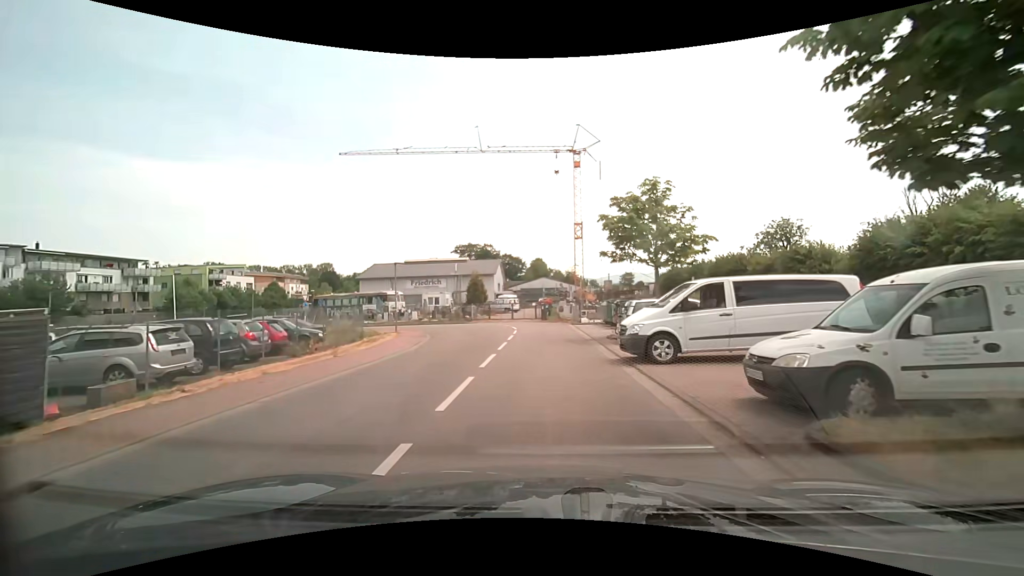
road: unclassified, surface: asphalt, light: Day
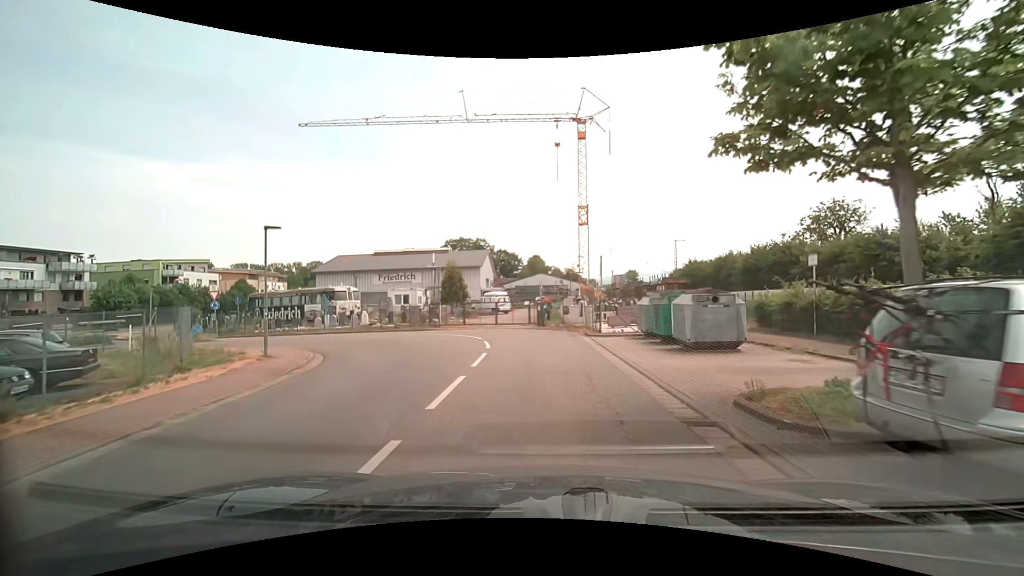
(+0.2, +13.4) m; +1°
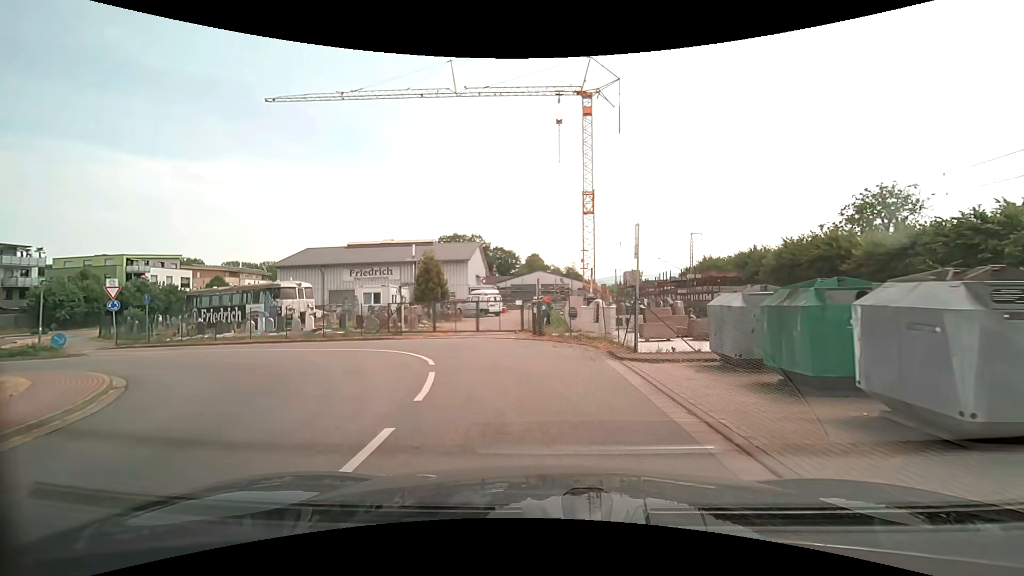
(0.0, +8.5) m; 0°
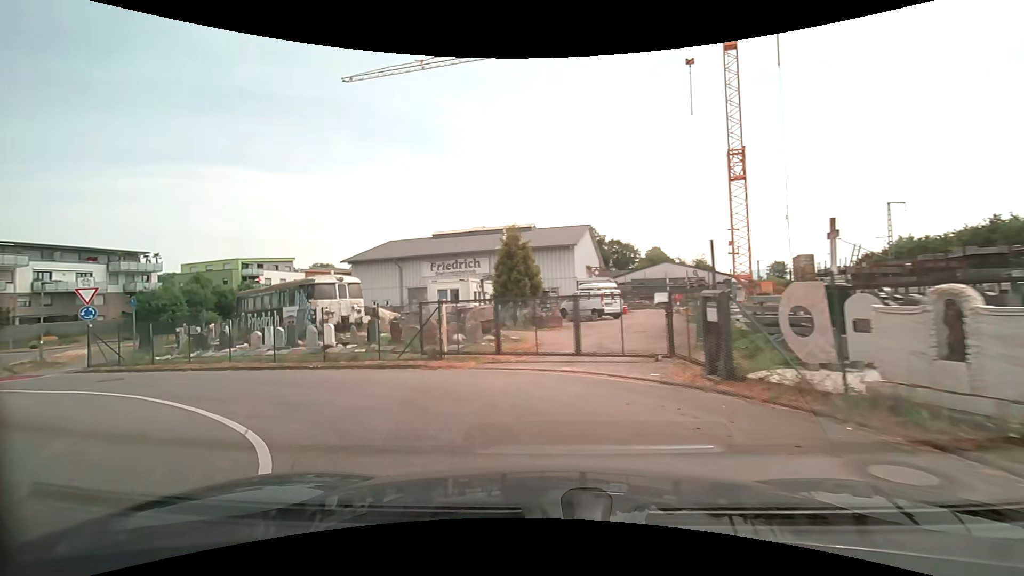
(-0.5, +11.5) m; -9°
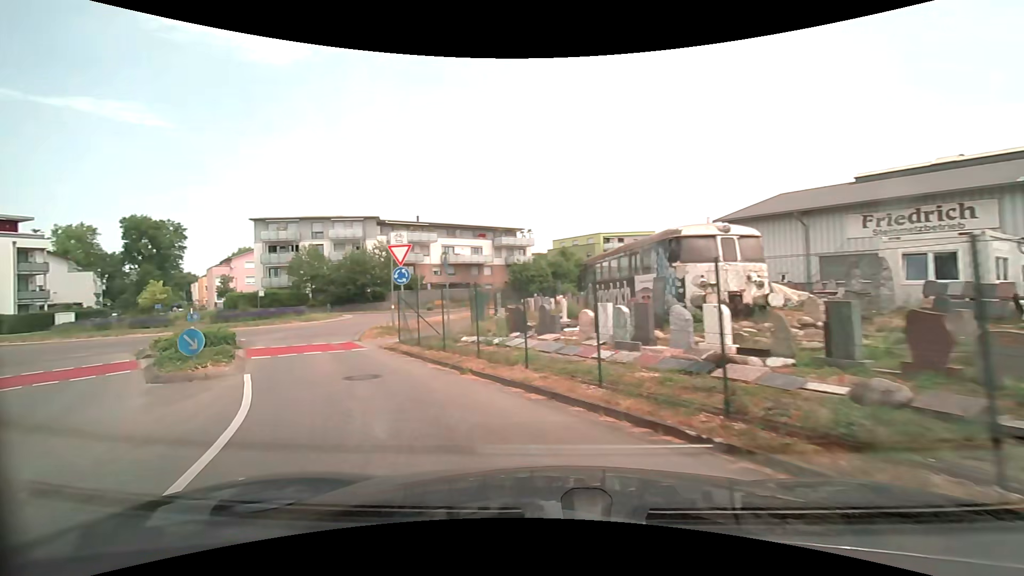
(-3.6, +10.1) m; -40°
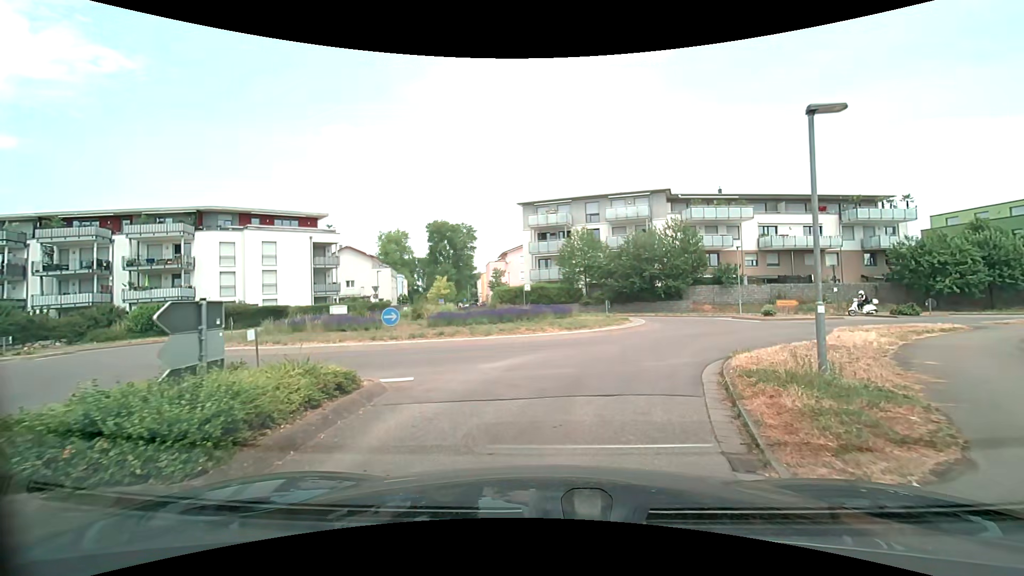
(-6.2, +14.8) m; -34°
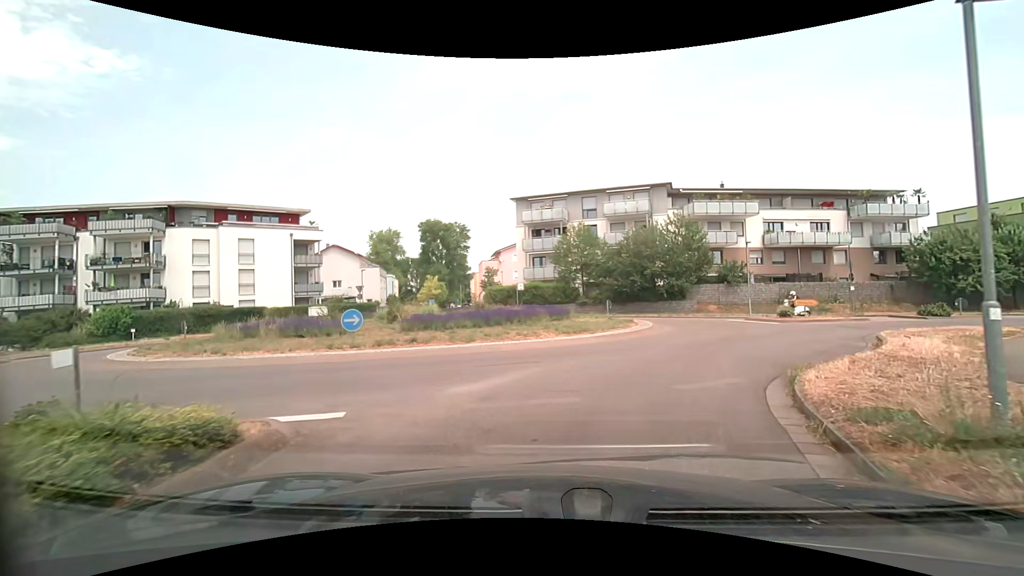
(0.0, +2.8) m; 0°
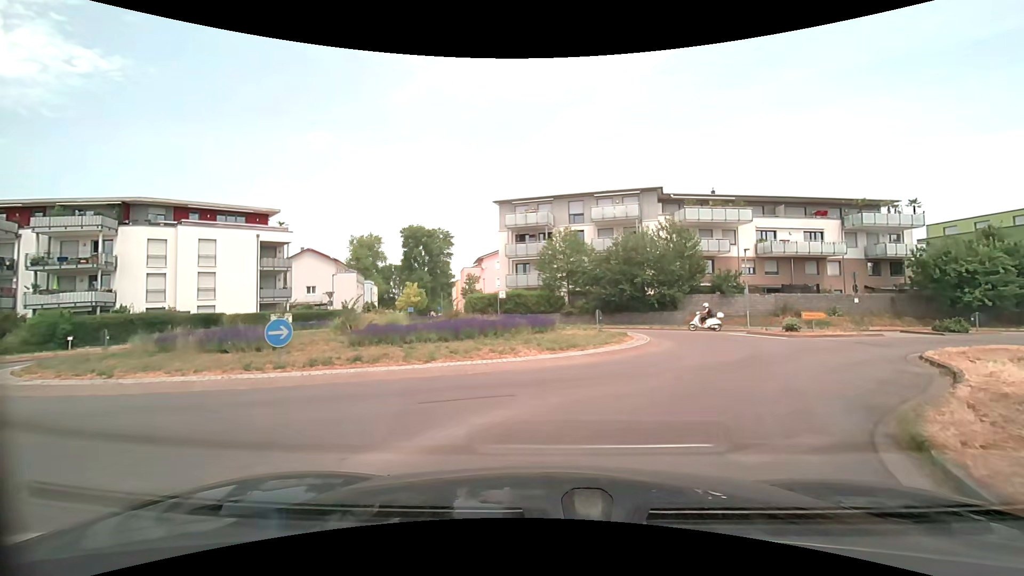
(0.0, +2.9) m; +1°
(+2, +10) (+7, +18) (+16, +24) (+25, +27) (+34, +30) (+44, +33) (+54, +35) (+64, +37) (+73, +39) (+83, +41) m
